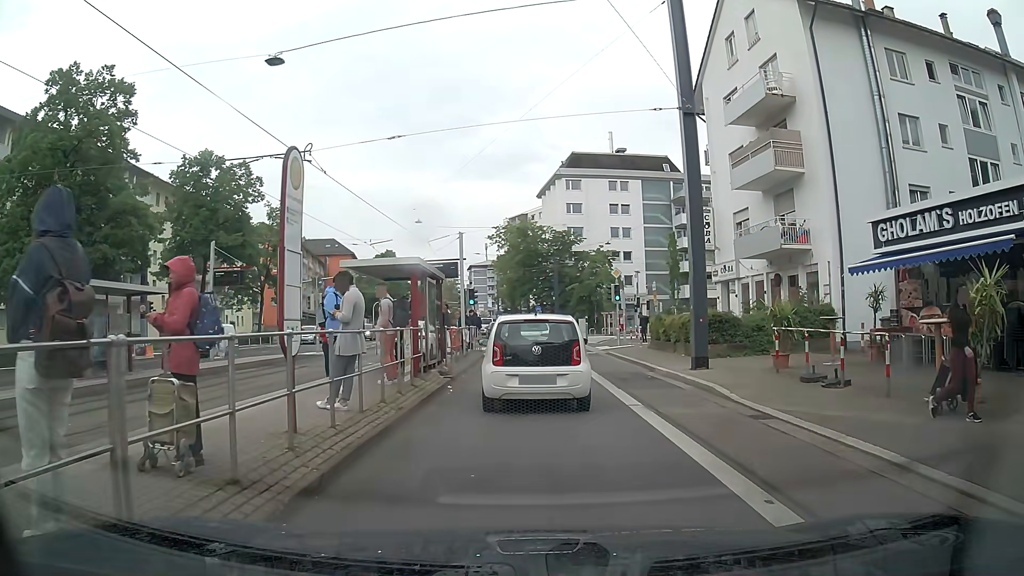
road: primary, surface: asphalt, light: Day
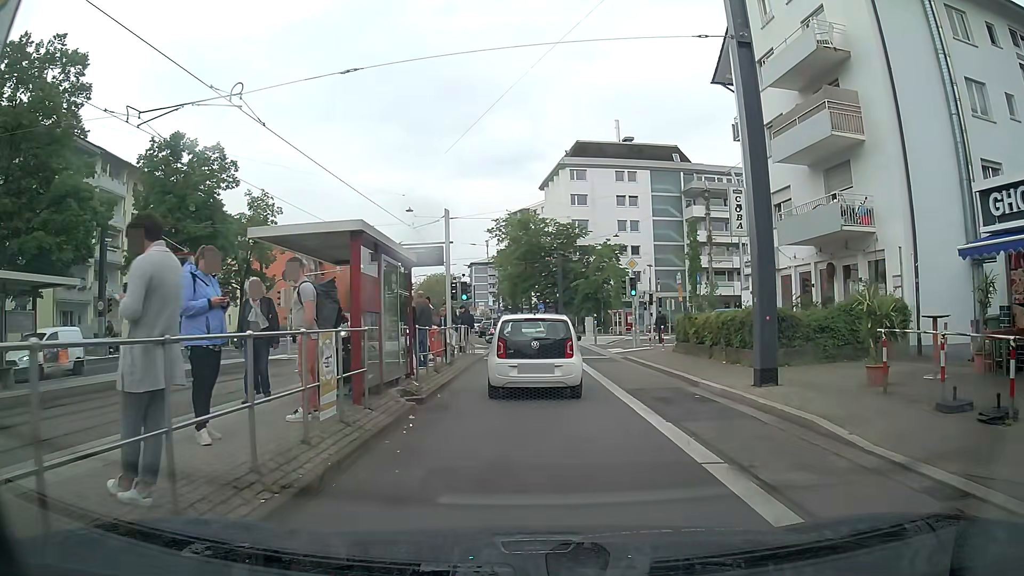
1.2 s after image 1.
(0.0, +4.7) m; +1°
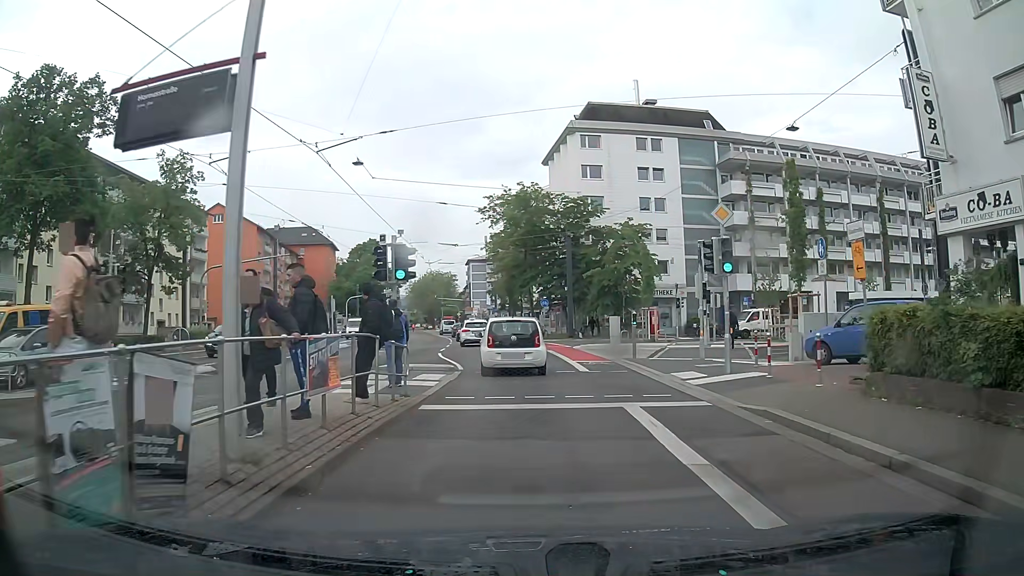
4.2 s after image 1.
(-0.1, +14.5) m; 0°
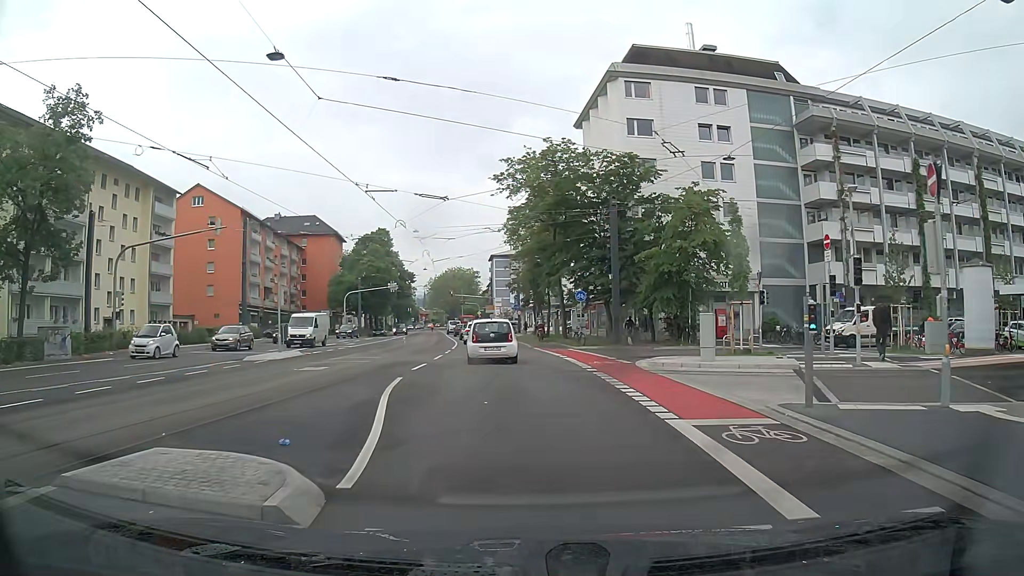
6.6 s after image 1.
(-0.6, +14.1) m; -2°
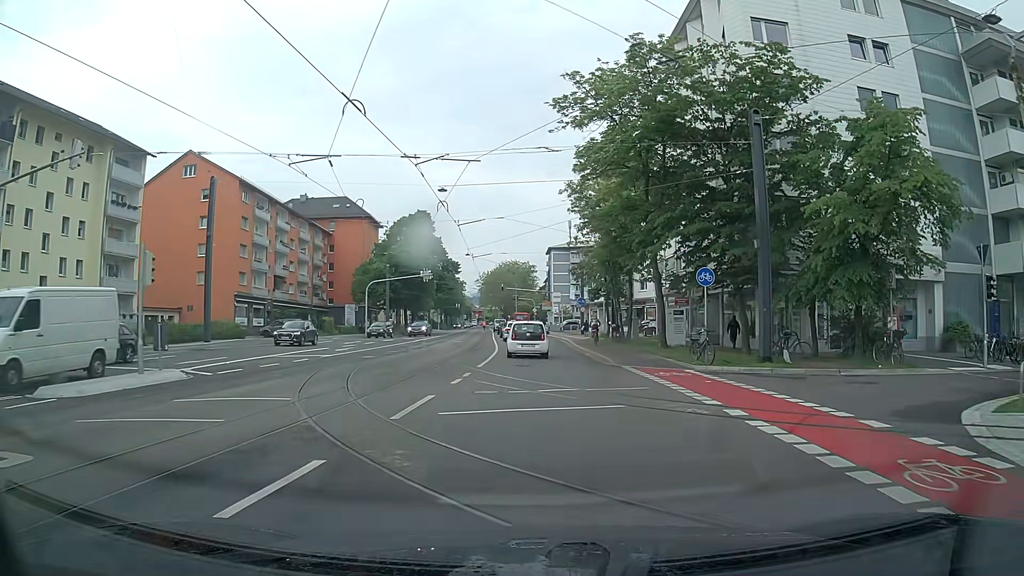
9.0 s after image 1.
(-1.0, +16.5) m; -6°
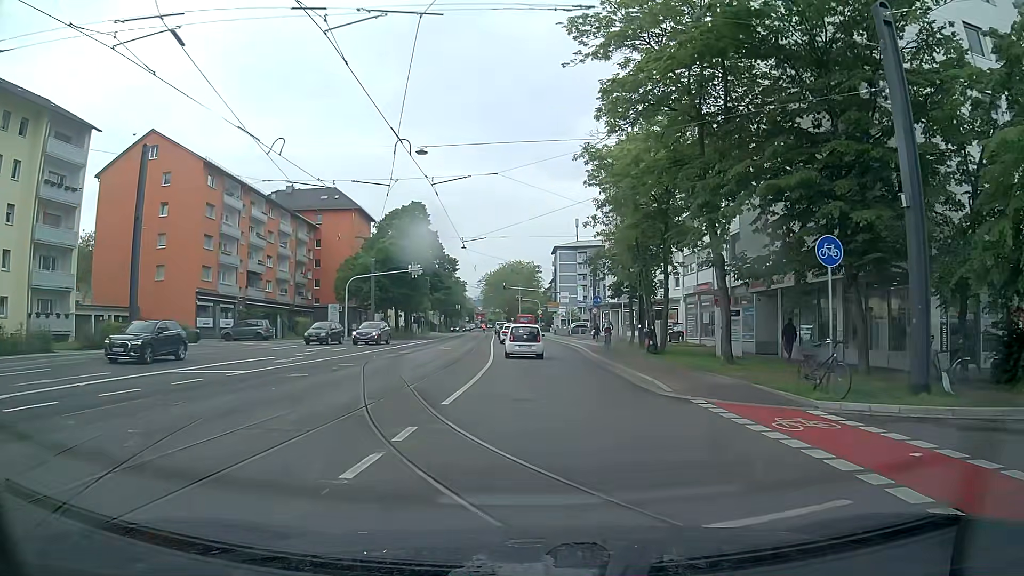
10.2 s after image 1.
(0.0, +9.2) m; -1°
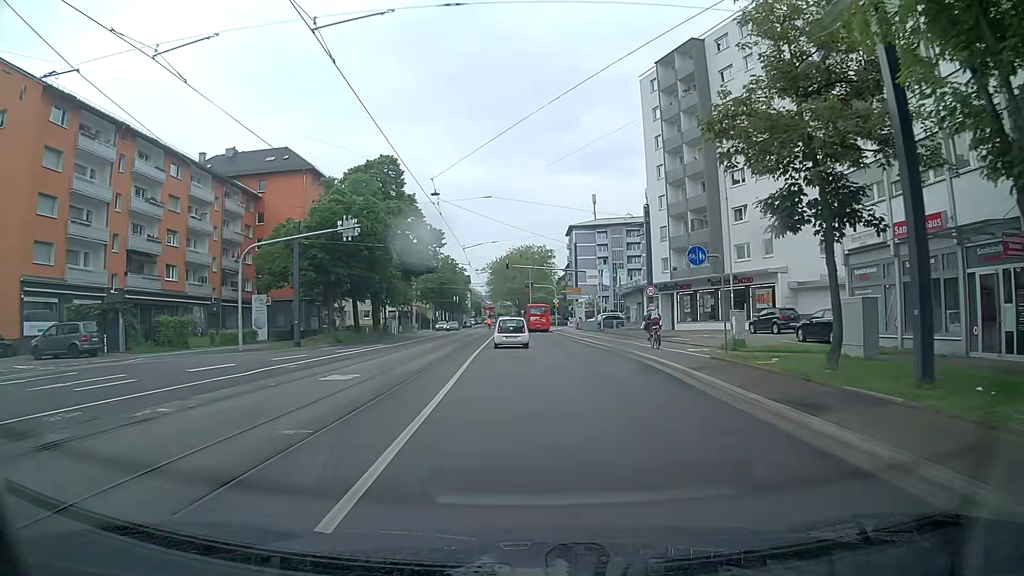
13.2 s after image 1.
(0.0, +24.6) m; -1°
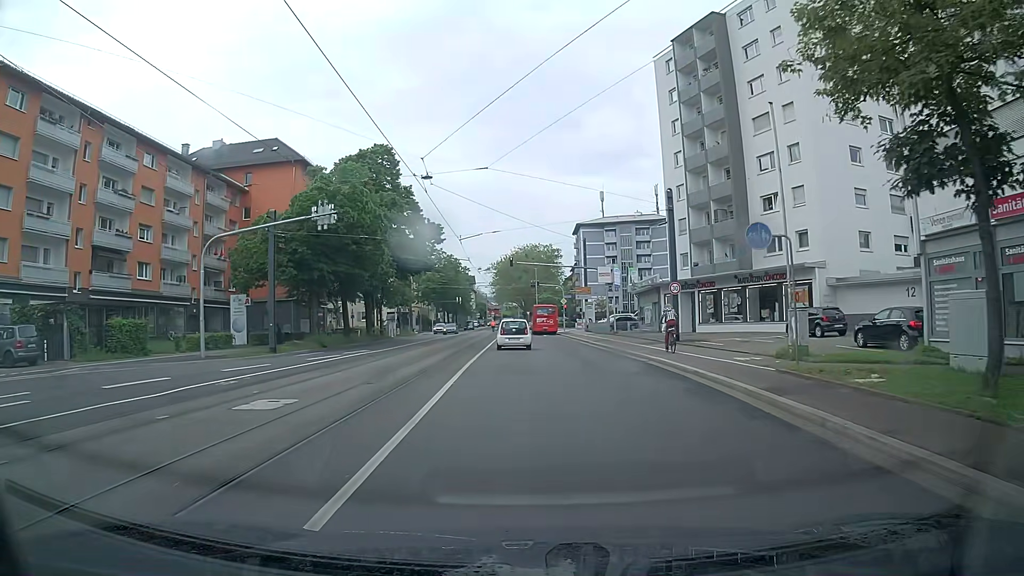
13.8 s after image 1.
(-0.1, +5.2) m; 0°
(0, +10) (0, +20) (-1, +30) (-1, +40) (-1, +50) (-2, +60) (-2, +70) (-2, +80) (-3, +90) (-3, +100) m
